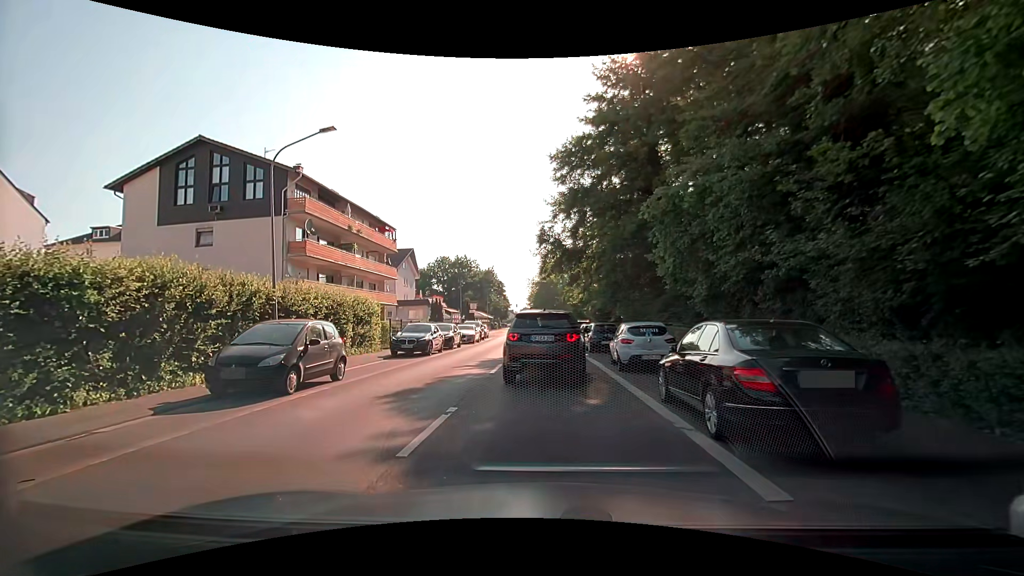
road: secondary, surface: asphalt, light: Day
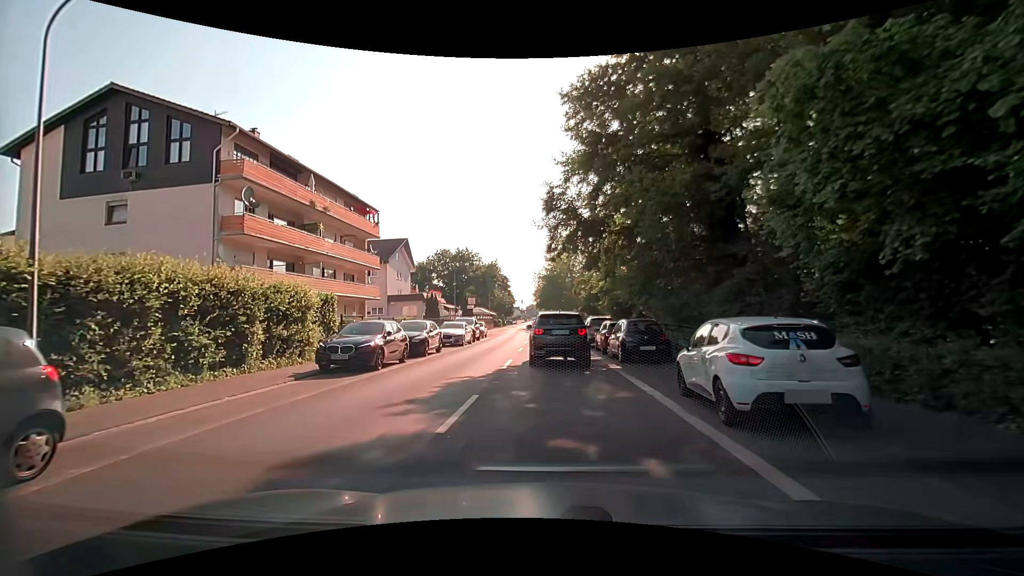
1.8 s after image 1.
(-0.1, +8.3) m; -1°
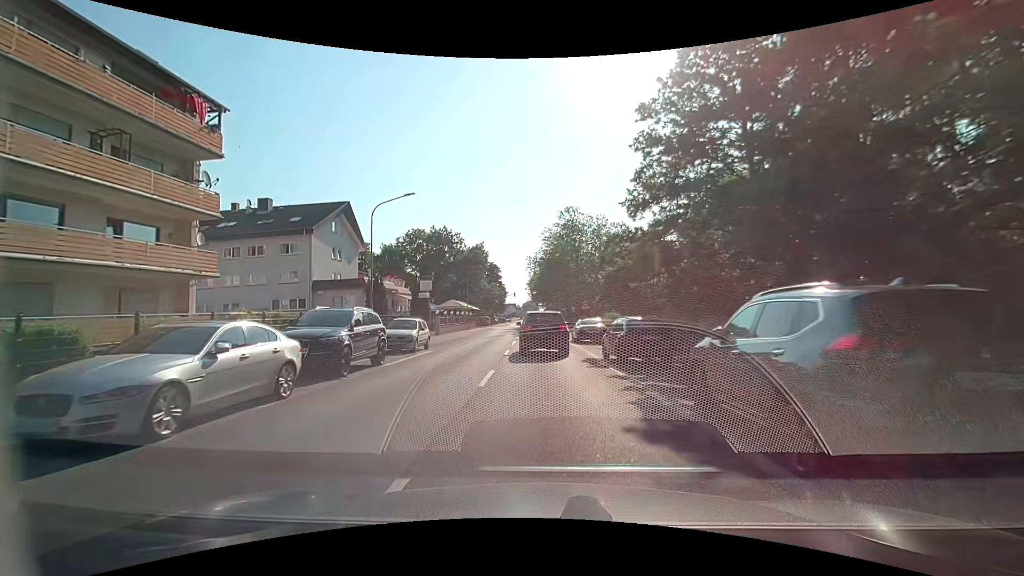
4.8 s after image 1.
(-0.2, +23.4) m; 0°
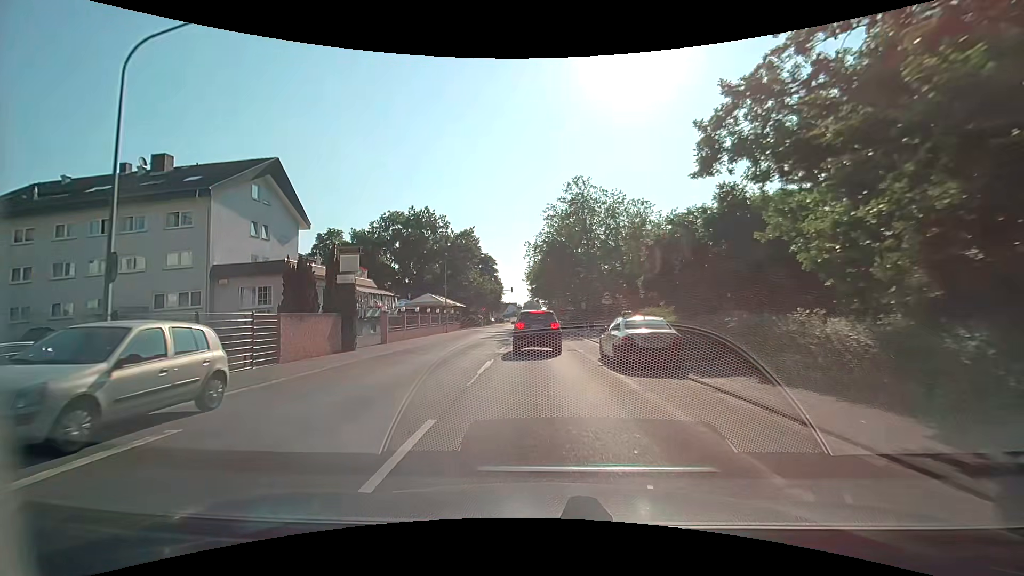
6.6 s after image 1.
(-0.1, +15.6) m; 0°
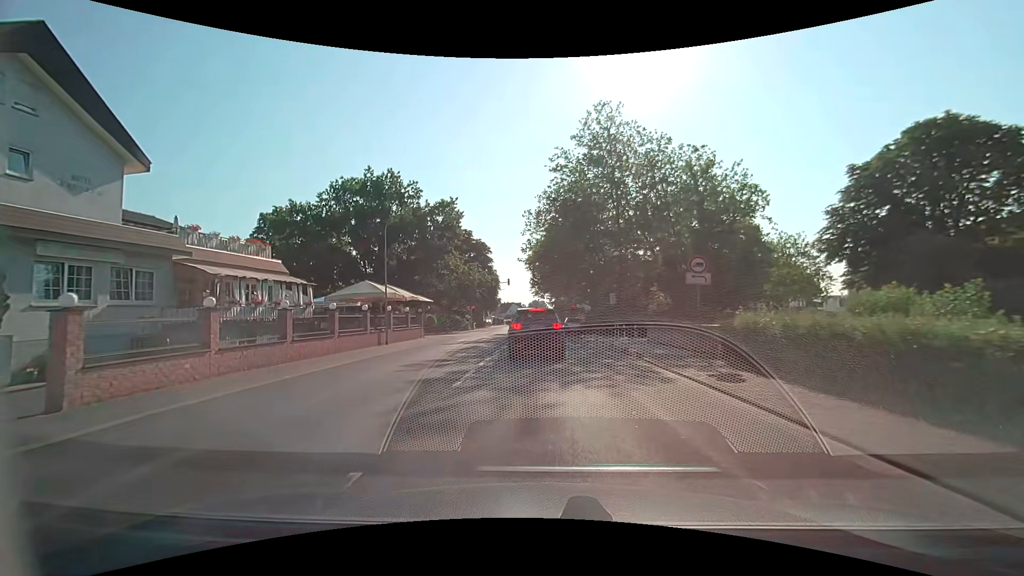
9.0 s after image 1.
(-0.3, +20.1) m; -2°
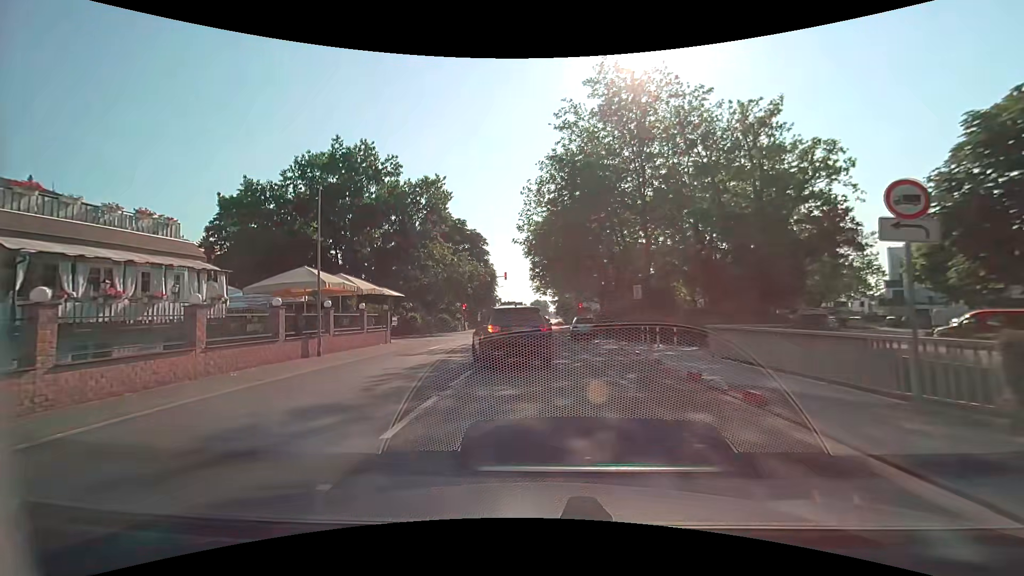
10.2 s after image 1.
(+0.1, +8.8) m; +1°
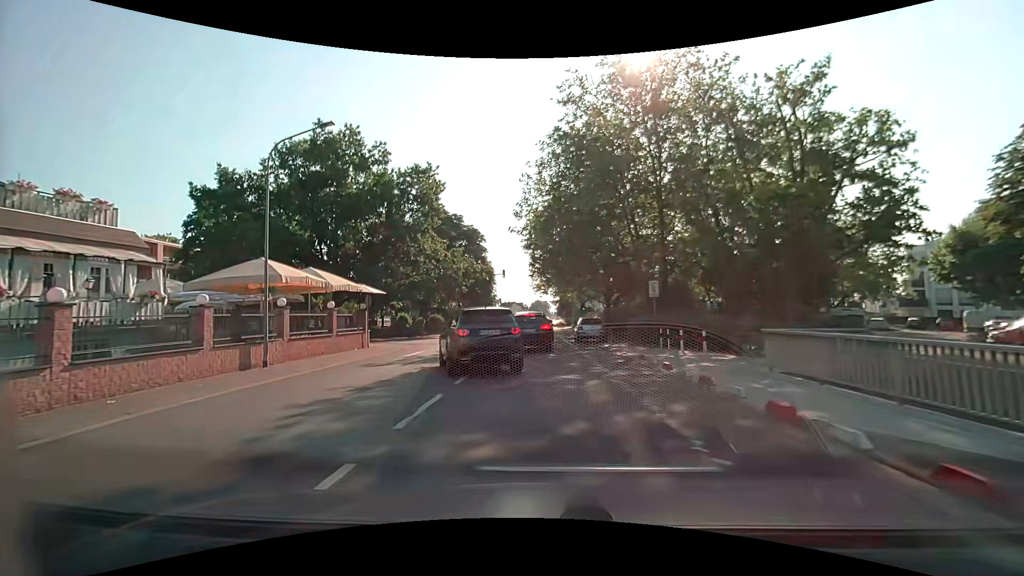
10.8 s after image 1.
(0.0, +3.8) m; -1°
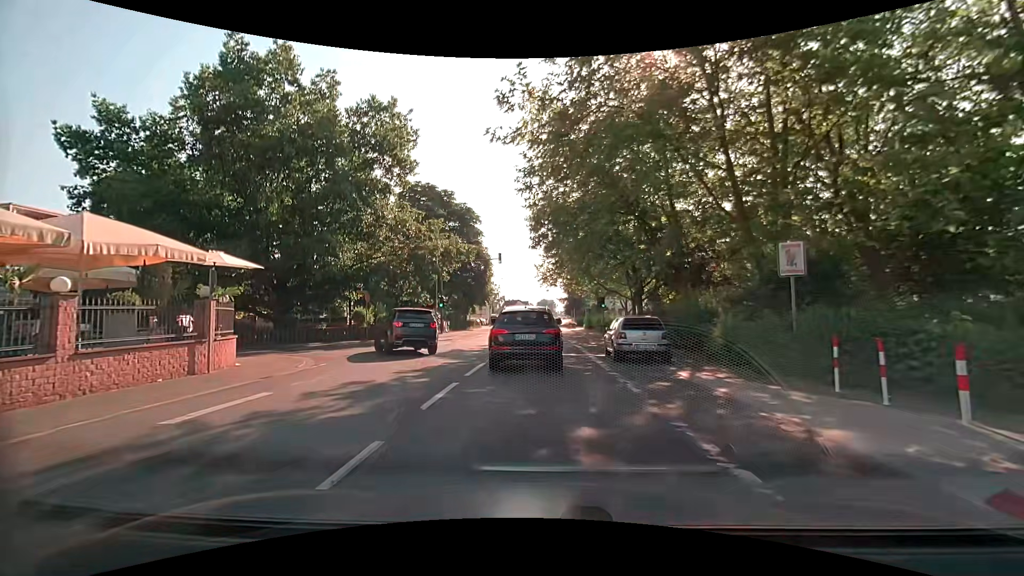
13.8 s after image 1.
(-0.1, +12.4) m; -2°
(0, +10) (0, +20) (0, +30) (+1, +40) (+1, +50) (+1, +60) (+2, +70) (+2, +80) (+2, +90) (+3, +100) m
